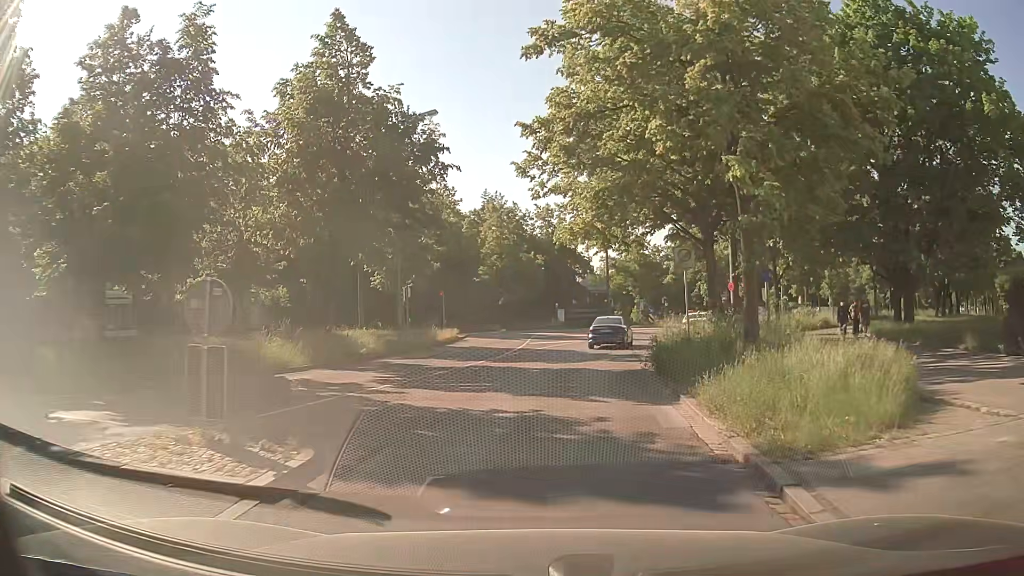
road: residential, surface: asphalt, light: Day
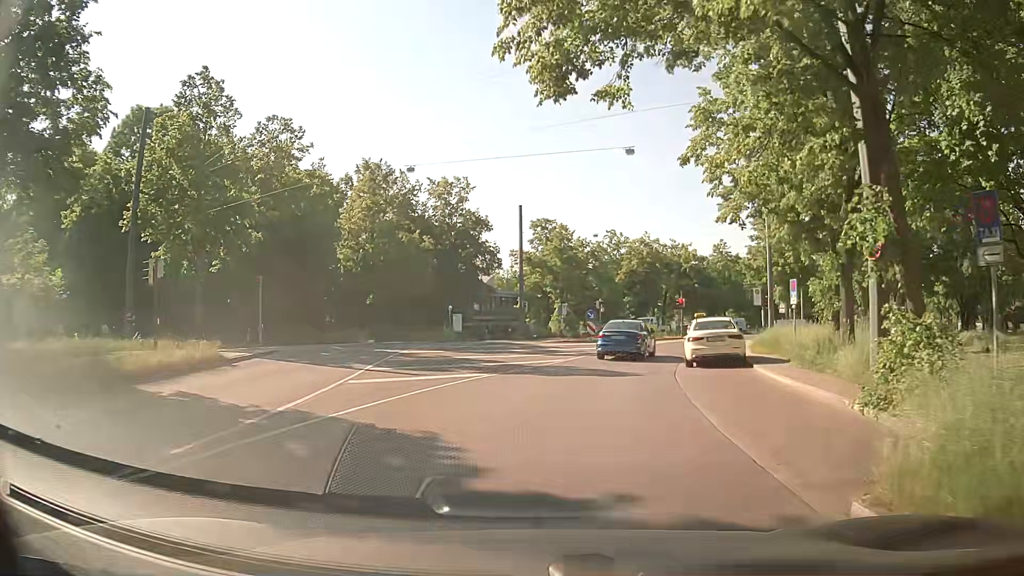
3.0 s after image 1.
(+1.4, +21.3) m; +10°
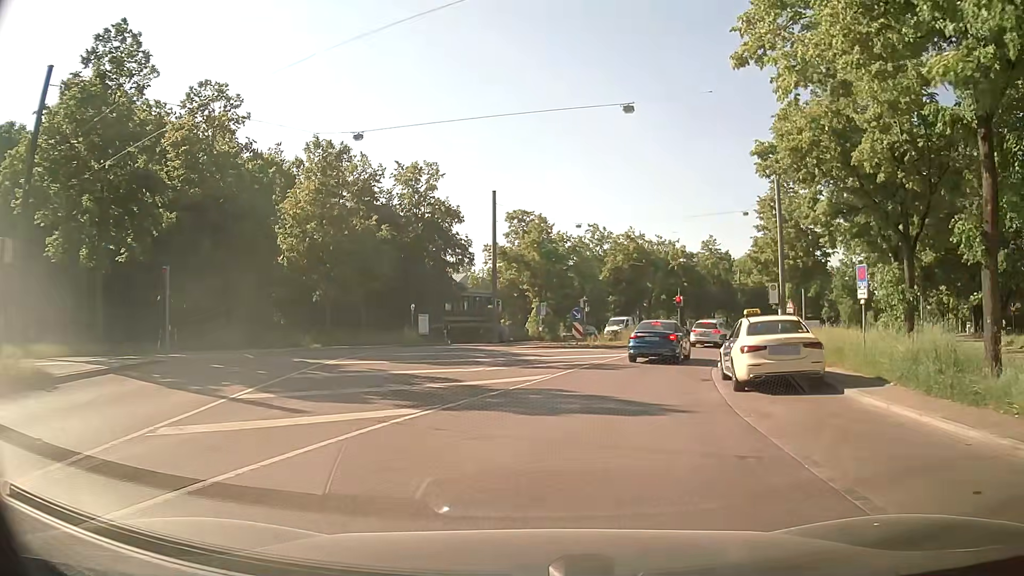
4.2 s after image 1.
(-0.1, +7.1) m; +1°
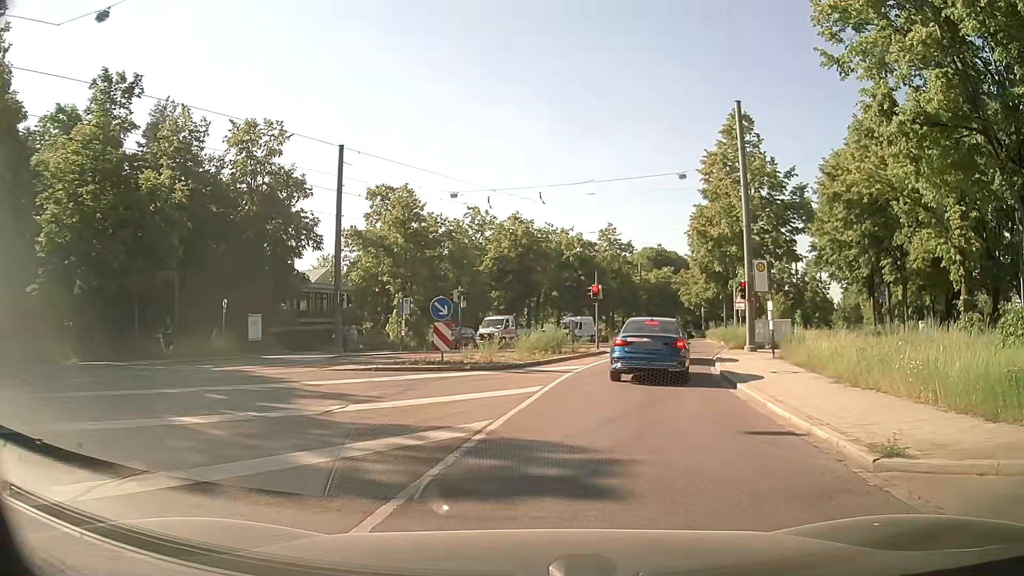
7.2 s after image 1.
(+0.8, +14.1) m; +9°
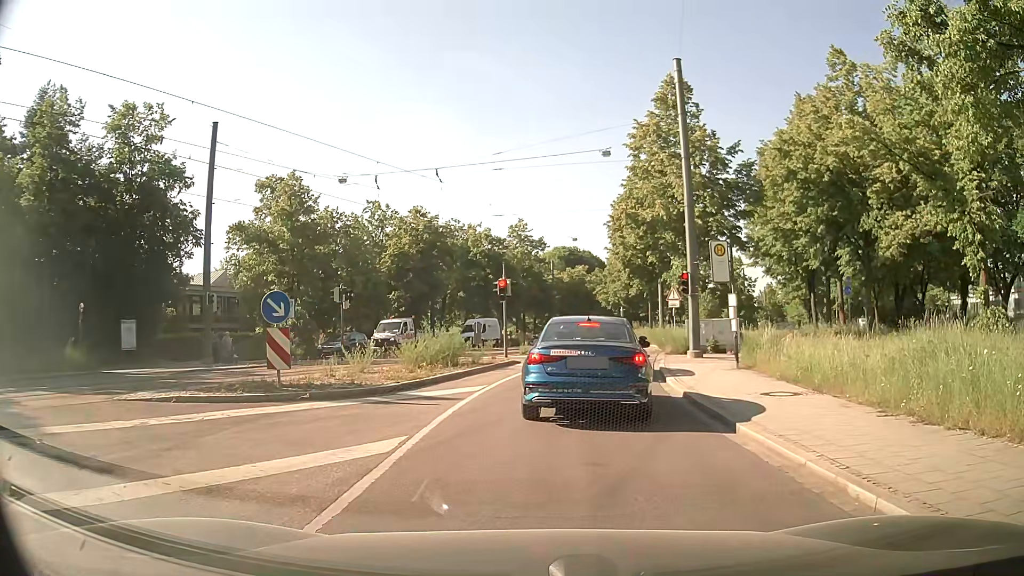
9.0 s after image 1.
(+0.4, +5.6) m; +8°
